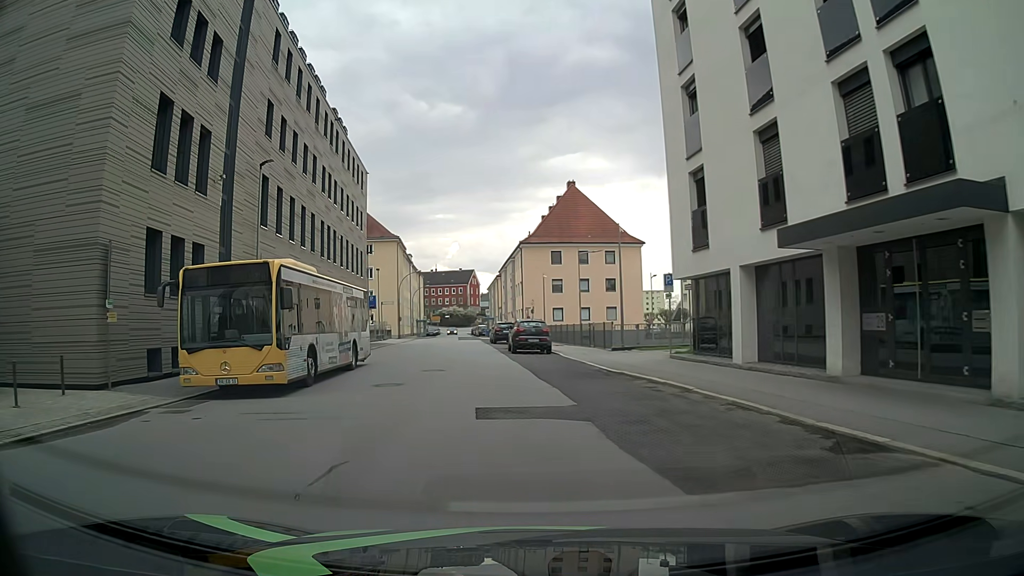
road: tertiary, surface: asphalt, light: Day
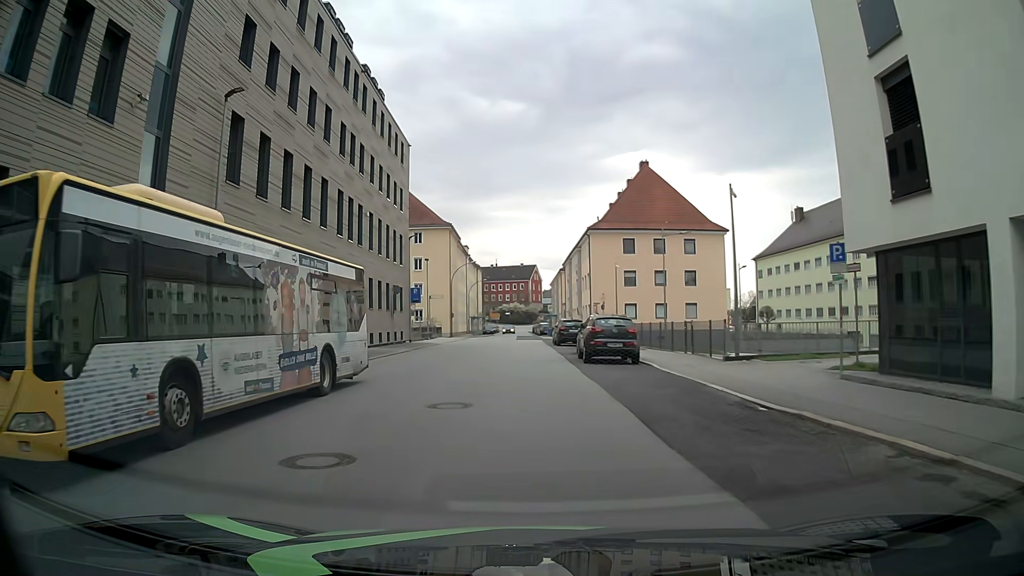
(-0.6, +9.0) m; -7°
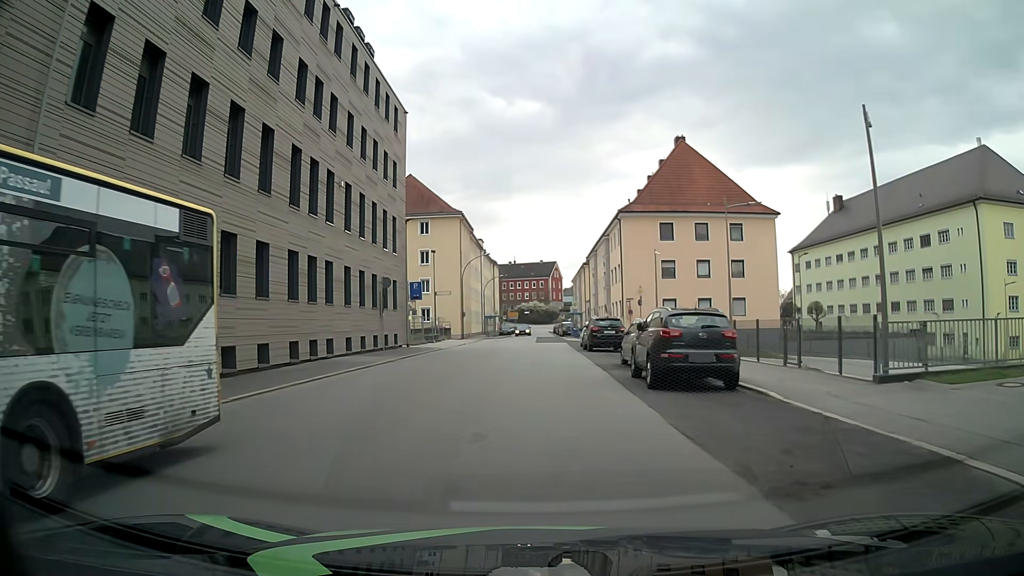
(0.0, +9.1) m; 0°
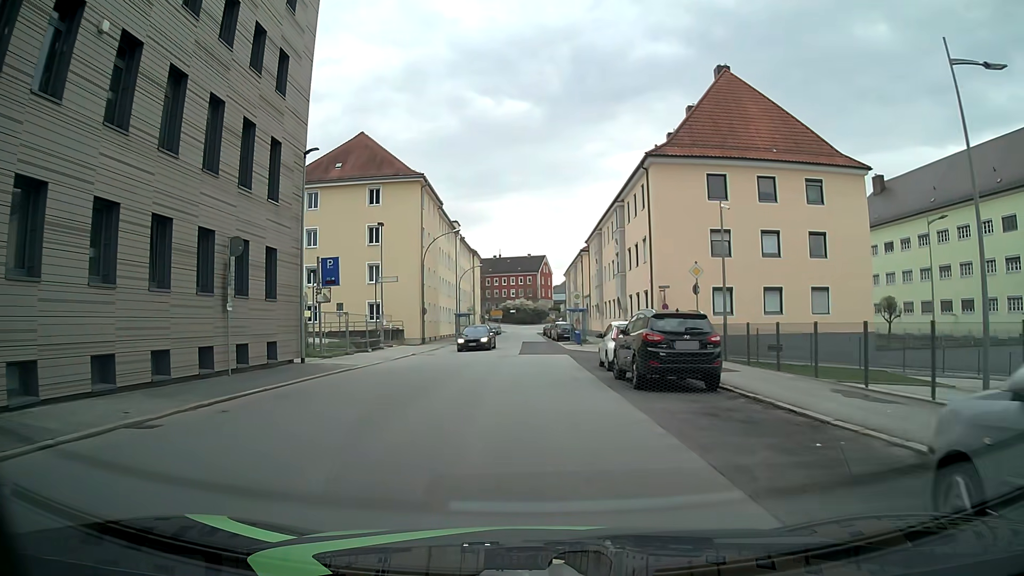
(0.0, +18.1) m; 0°
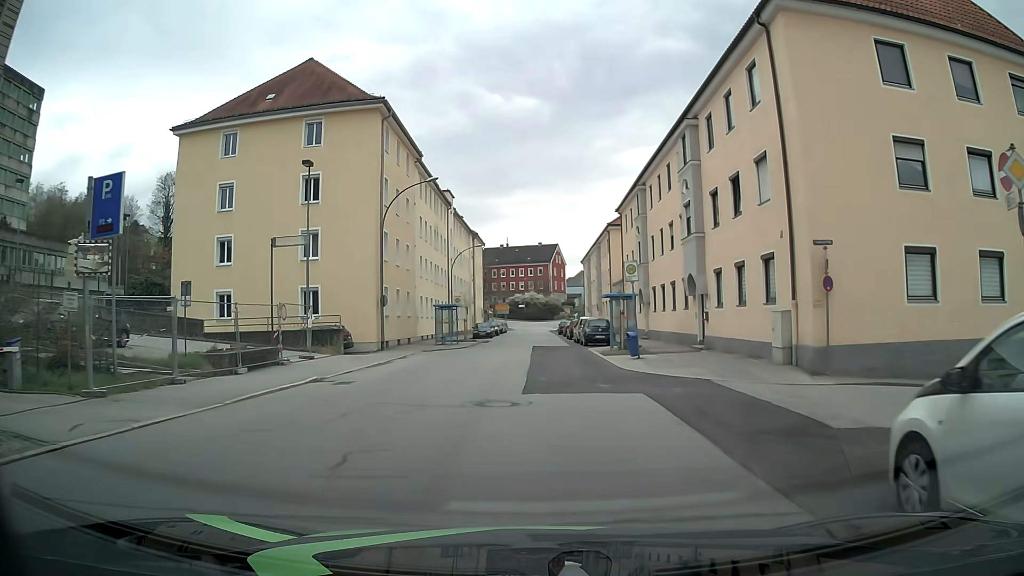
(-0.1, +18.2) m; -1°
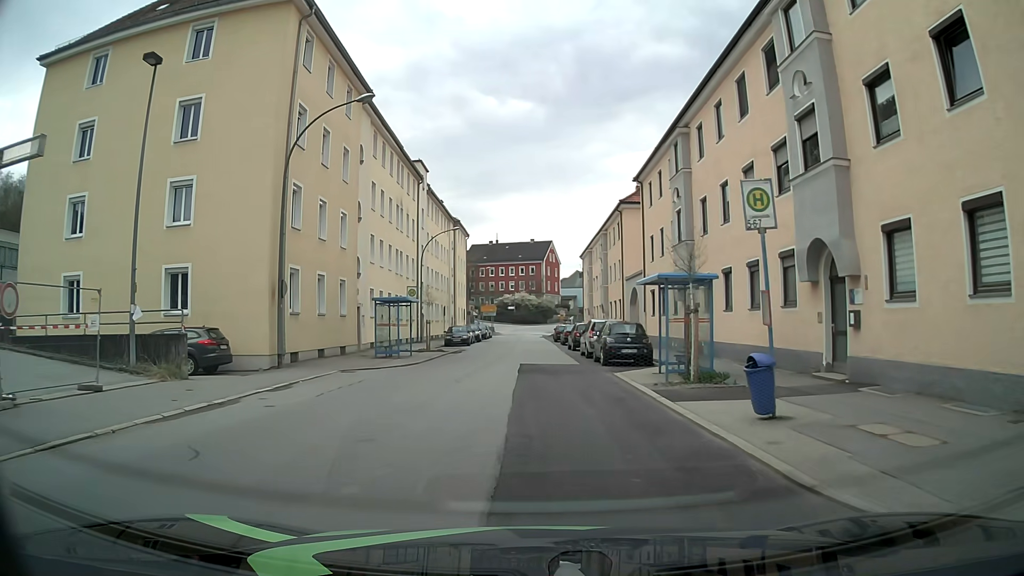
(0.0, +13.5) m; +1°
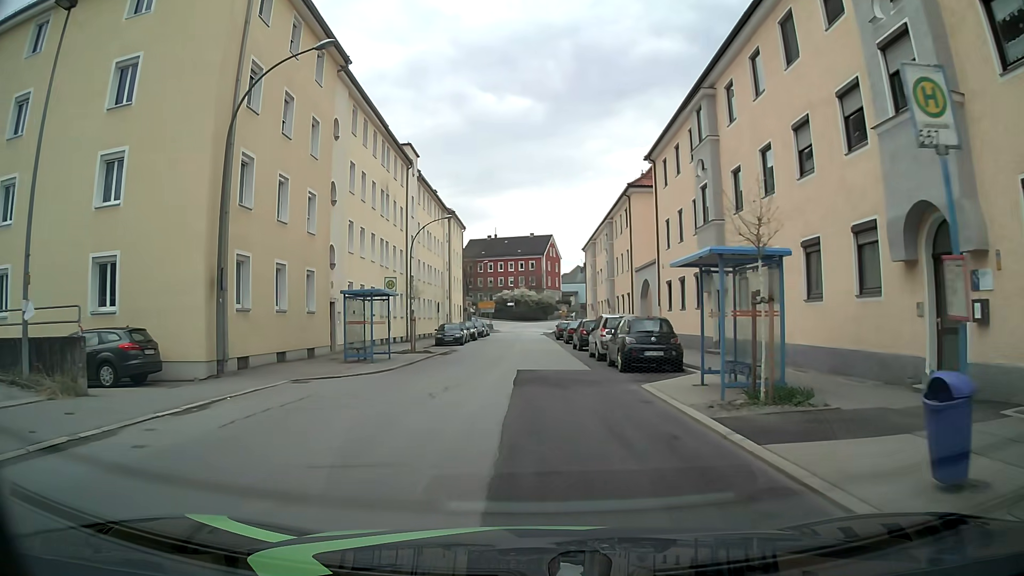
(0.0, +4.5) m; 0°
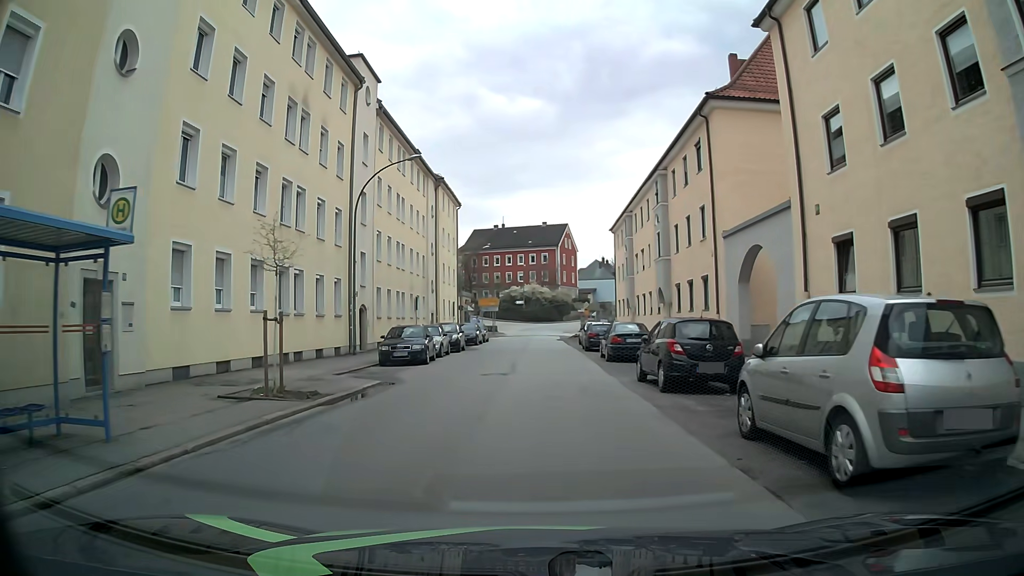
(-0.3, +18.0) m; -2°
(0, +10) (+1, +20) (+1, +30) (+1, +40) (+2, +50) (+2, +60) (+3, +70) (+3, +80) (+5, +90) (+8, +99) m
